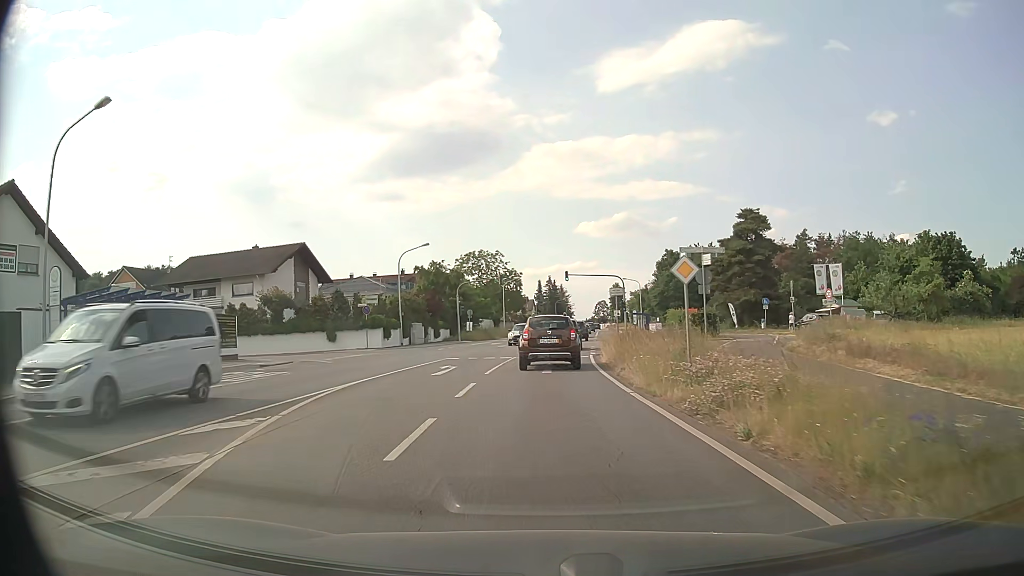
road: primary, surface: asphalt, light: Day
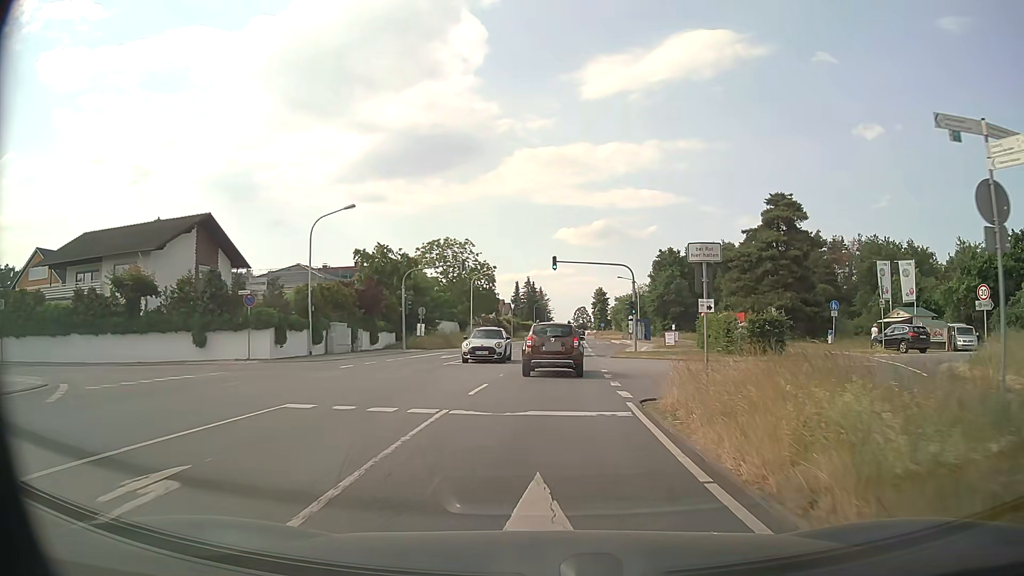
(0.0, +17.3) m; +2°
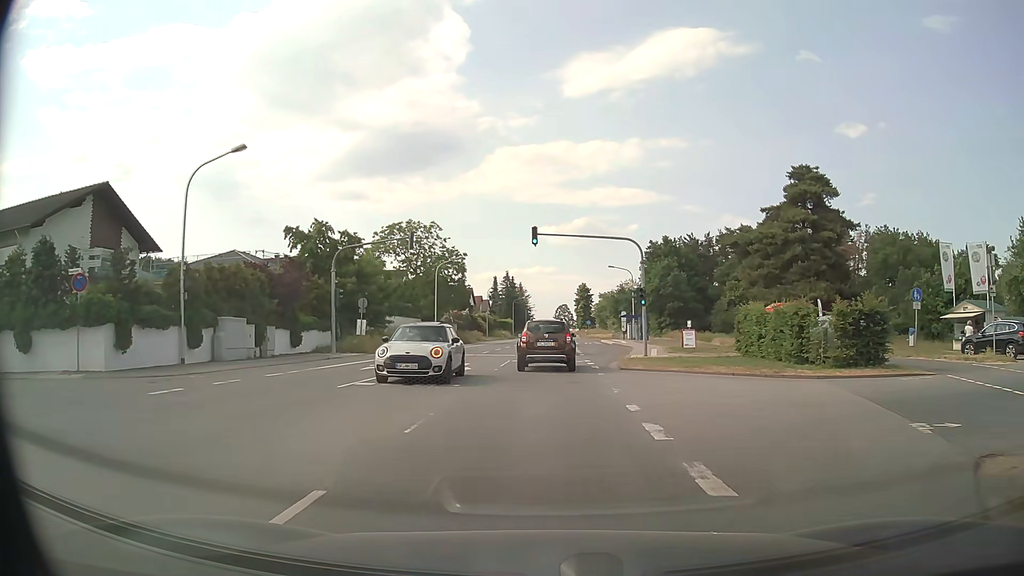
(+0.2, +11.8) m; +1°
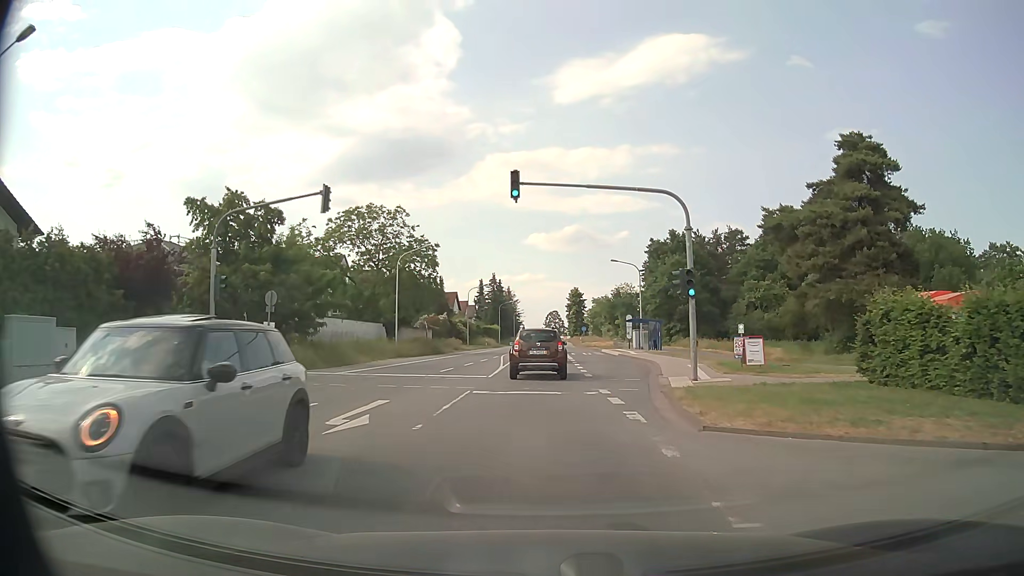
(+0.1, +12.4) m; +1°
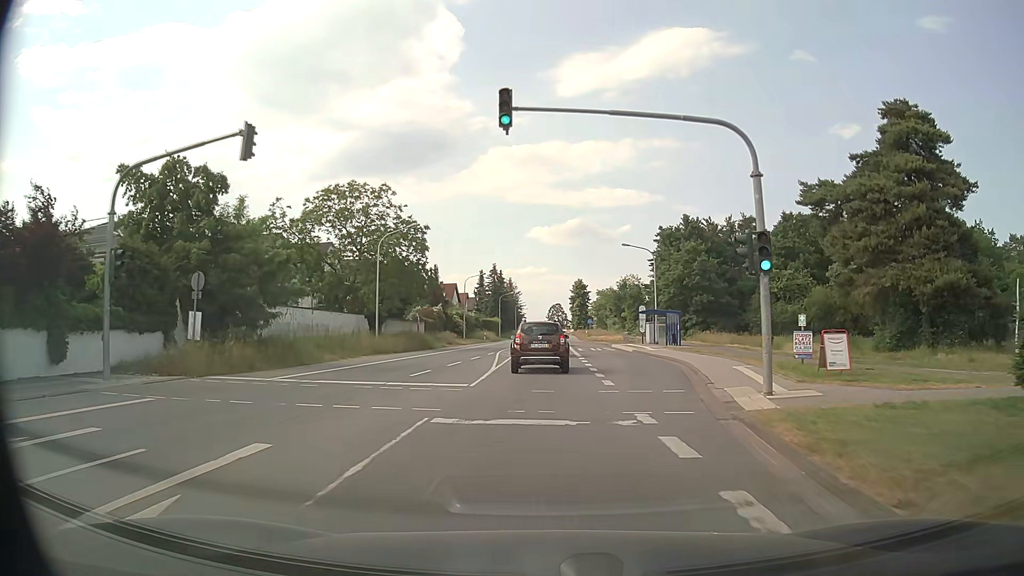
(0.0, +6.4) m; 0°
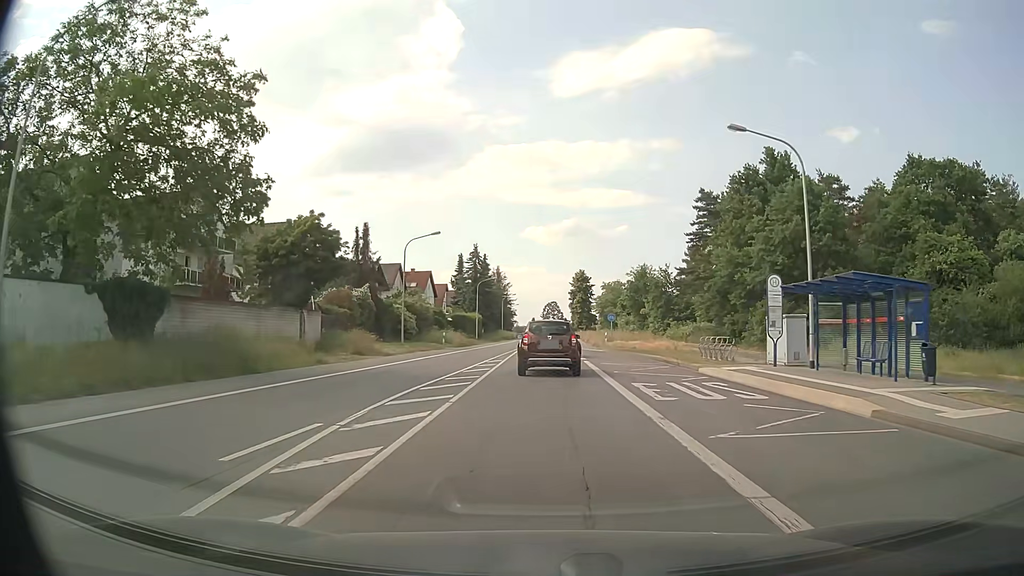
(+0.1, +31.3) m; +1°
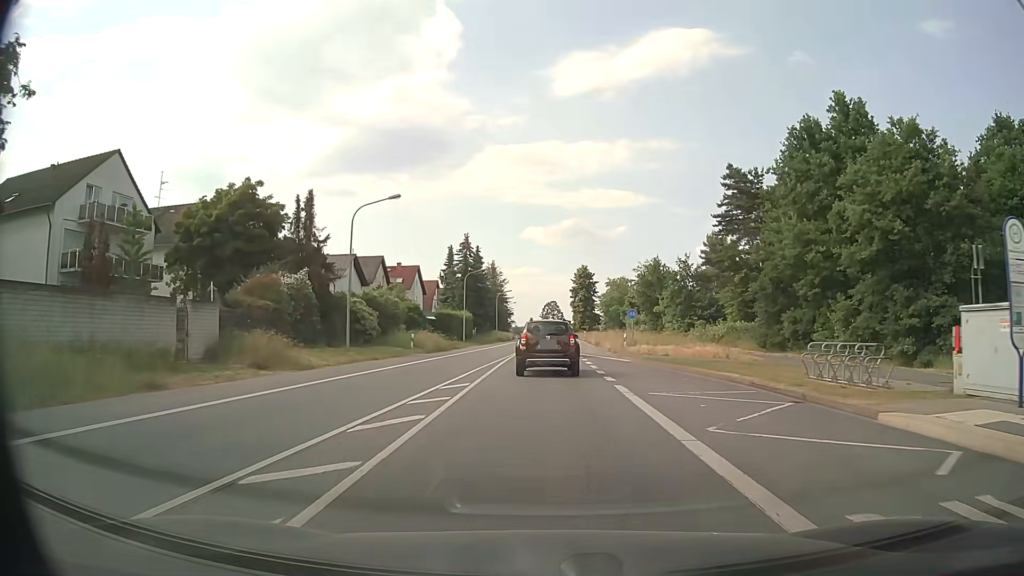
(0.0, +12.6) m; 0°
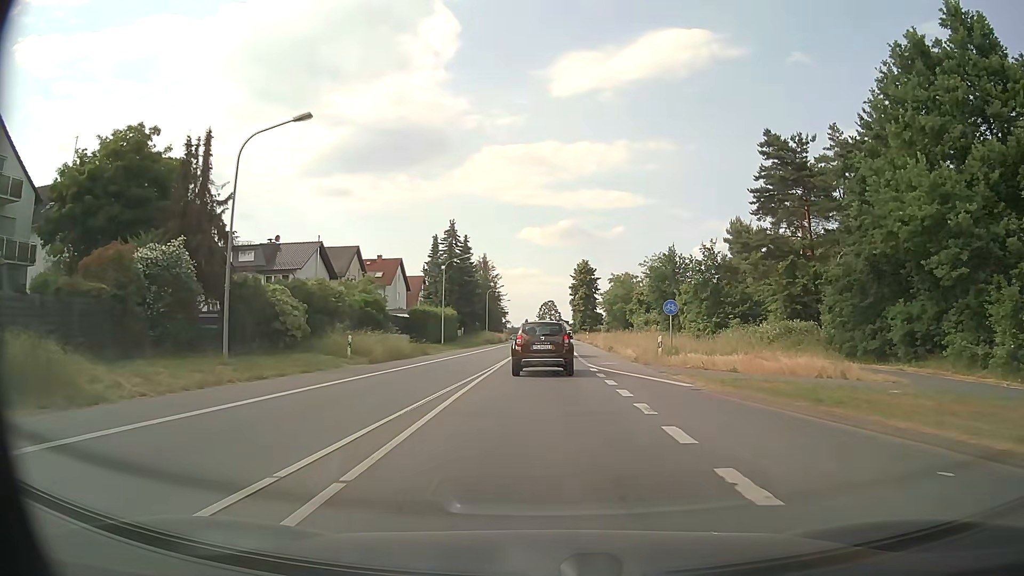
(0.0, +12.9) m; 0°
(0, +10) (0, +20) (0, +30) (0, +40) (0, +50) (0, +60) (+1, +70) (+1, +80) (+1, +90) (+1, +100) m
